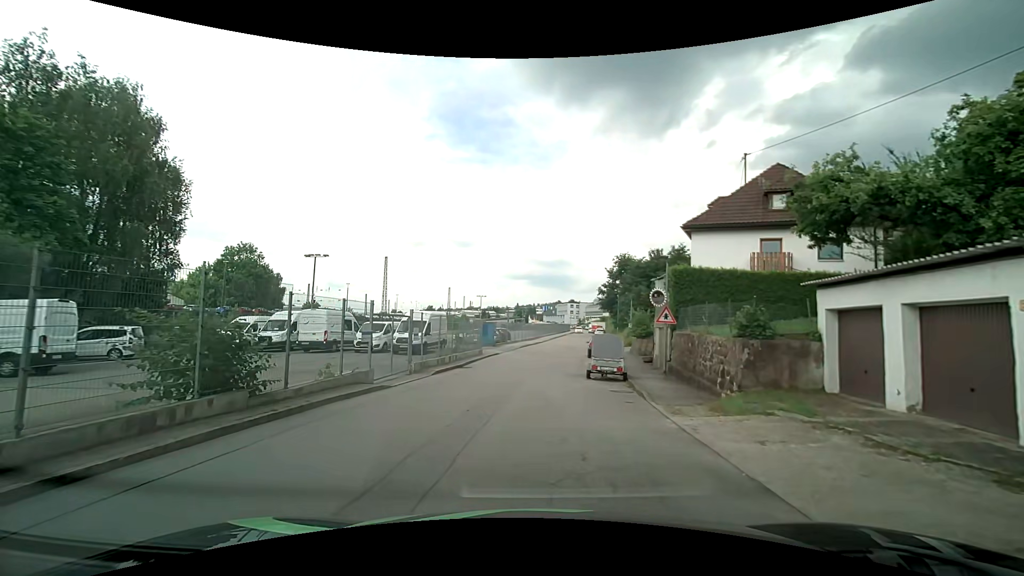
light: Day
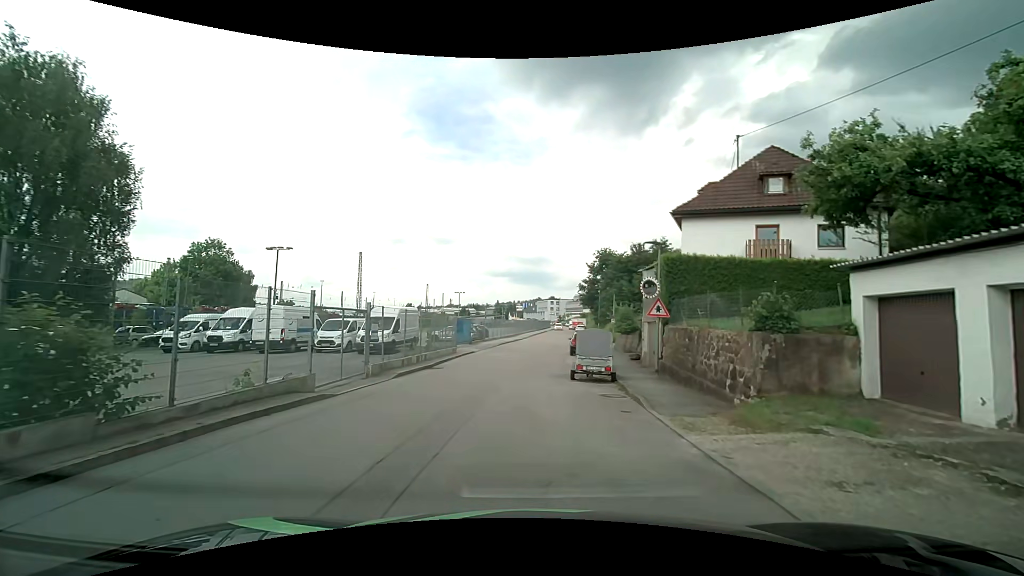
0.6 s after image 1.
(0.0, +2.4) m; +1°
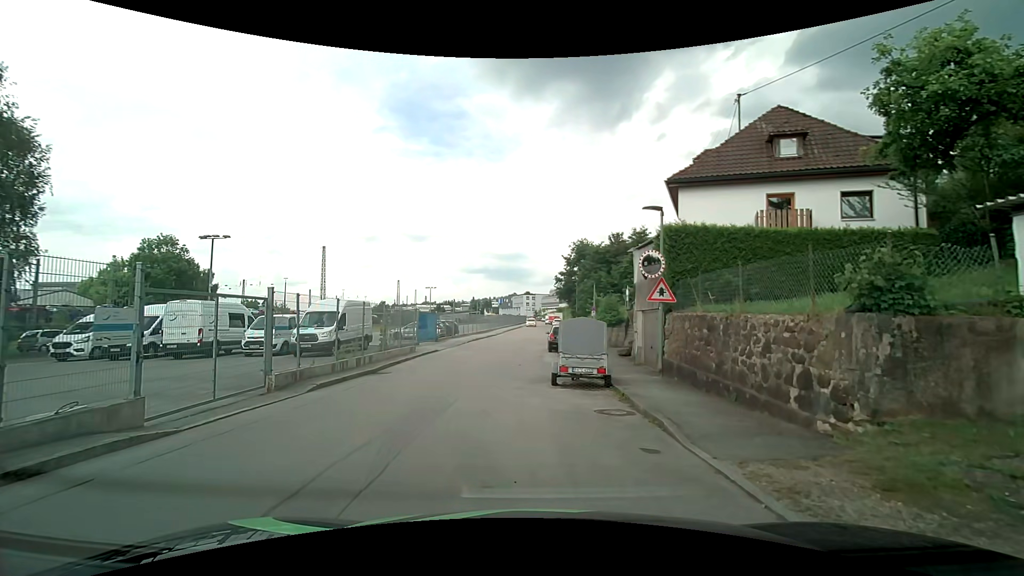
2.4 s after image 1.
(+0.2, +4.1) m; +3°
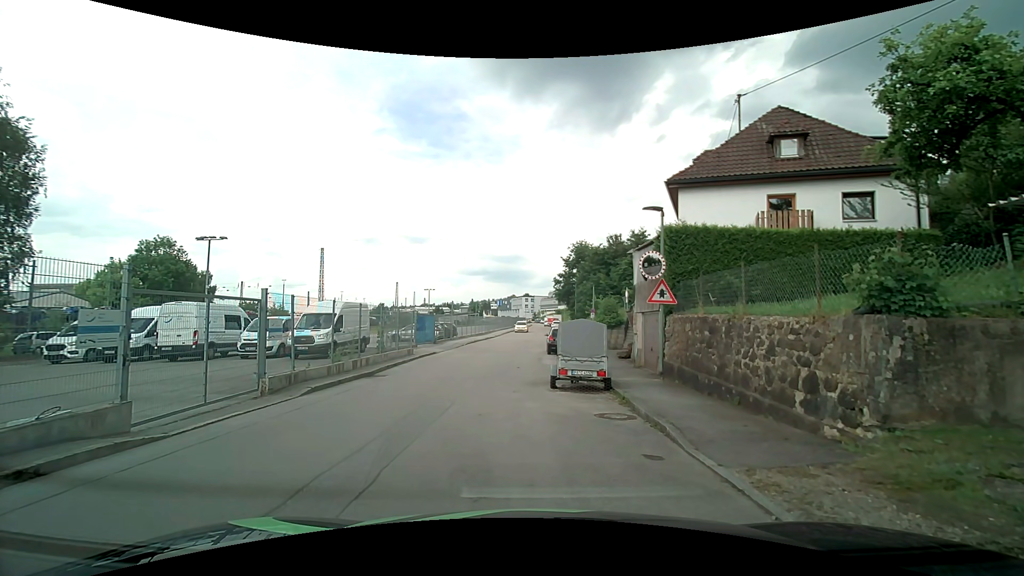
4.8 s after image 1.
(0.0, +0.3) m; 0°
